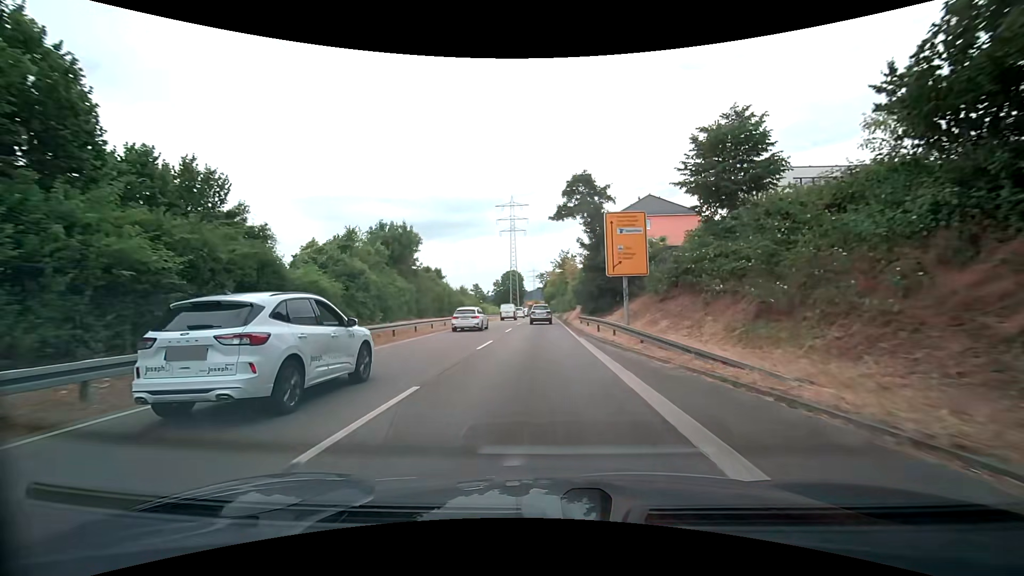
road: trunk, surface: asphalt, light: Day
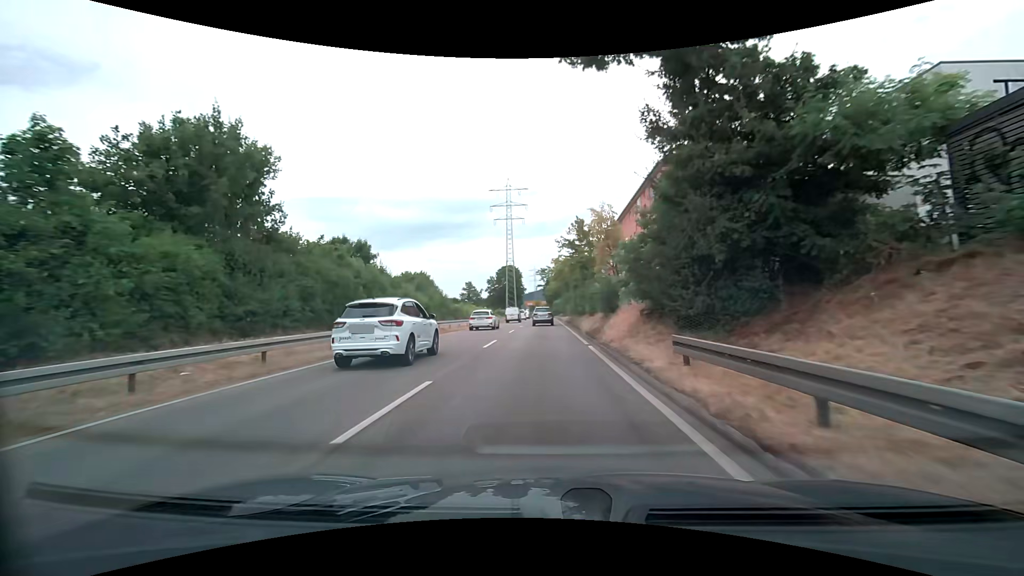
(-0.1, +23.4) m; -1°
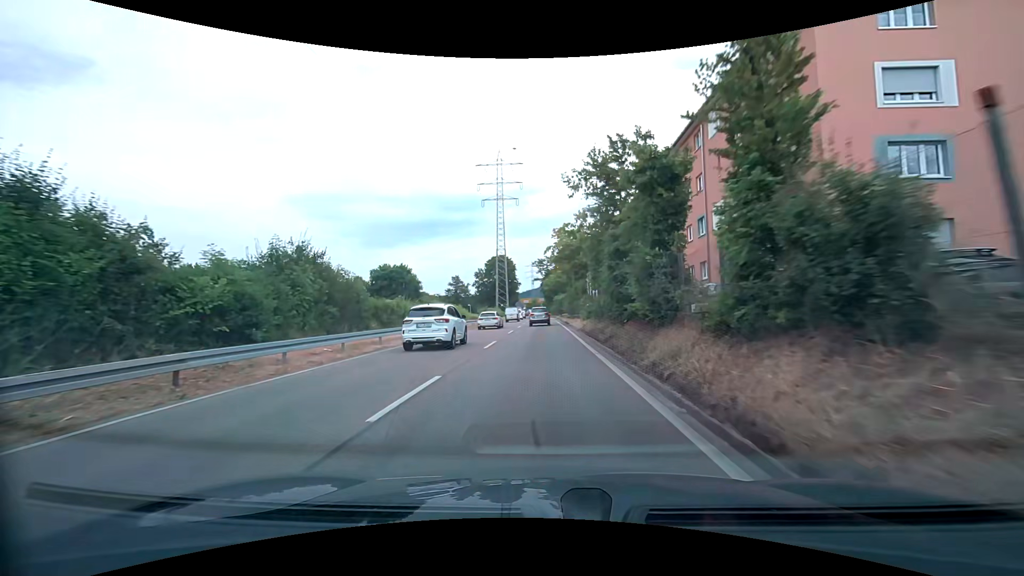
(+0.1, +23.1) m; 0°
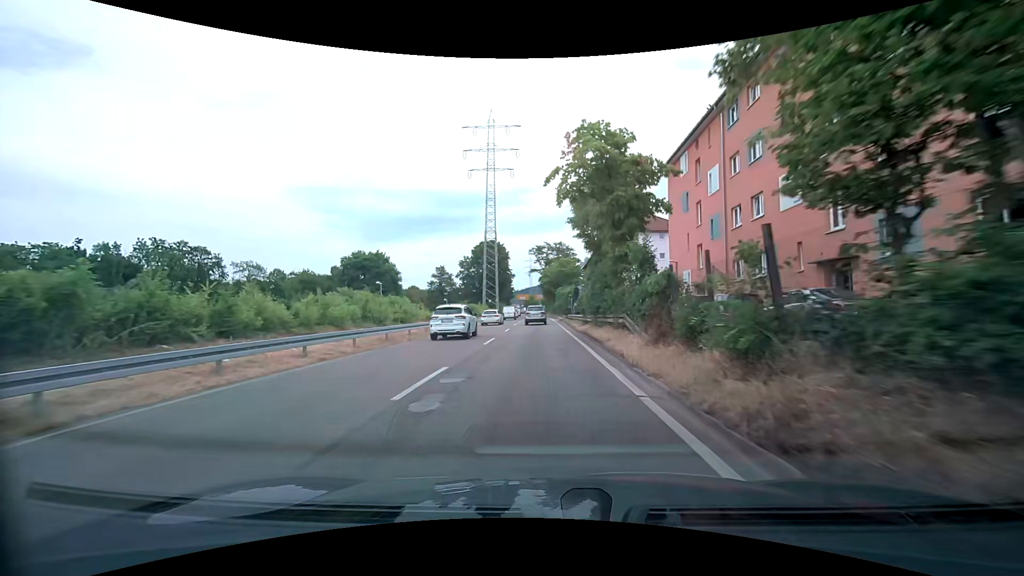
(+0.1, +22.6) m; 0°
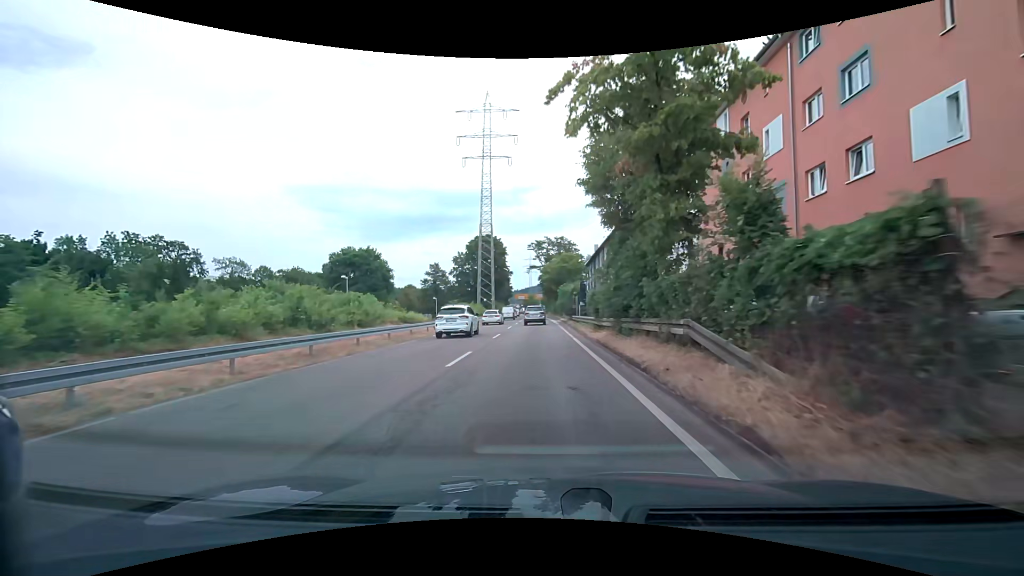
(0.0, +7.5) m; 0°
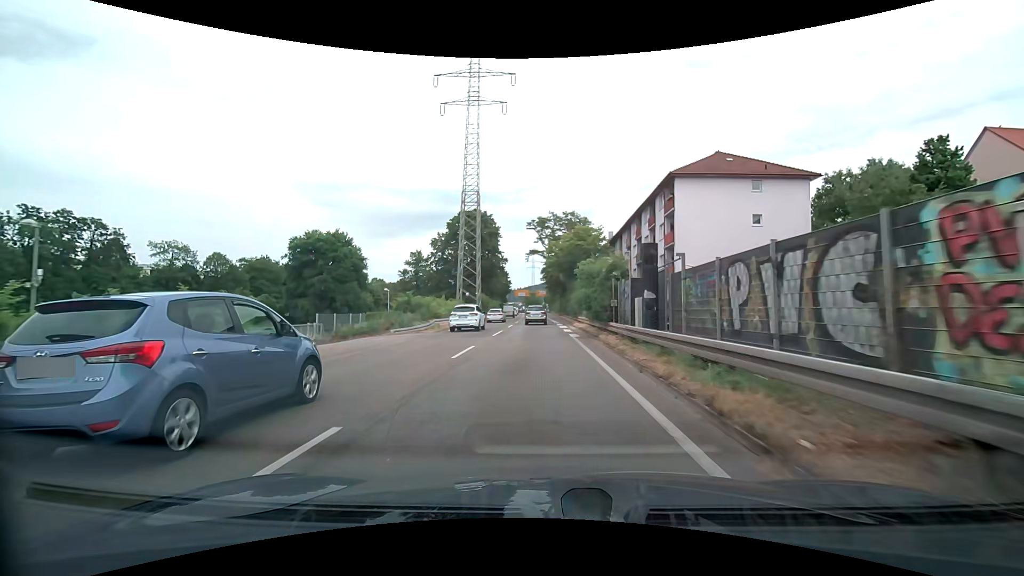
(0.0, +22.4) m; 0°
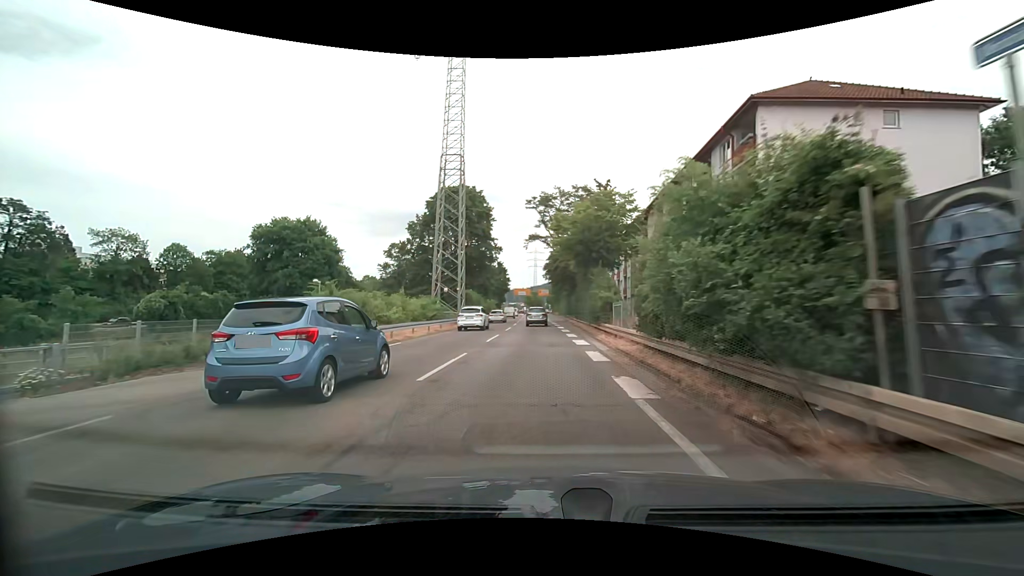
(0.0, +15.0) m; 0°
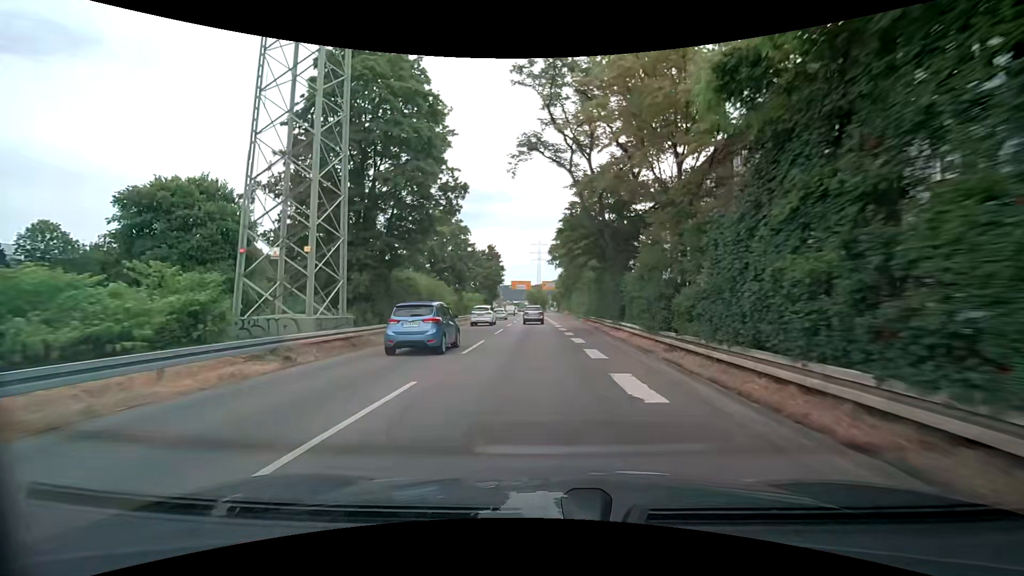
(0.0, +30.4) m; 0°
(0, +10) (0, +20) (0, +30) (0, +40) (-1, +50) (-1, +60) (-1, +70) (-1, +80) (-1, +90) (-1, +100) m
